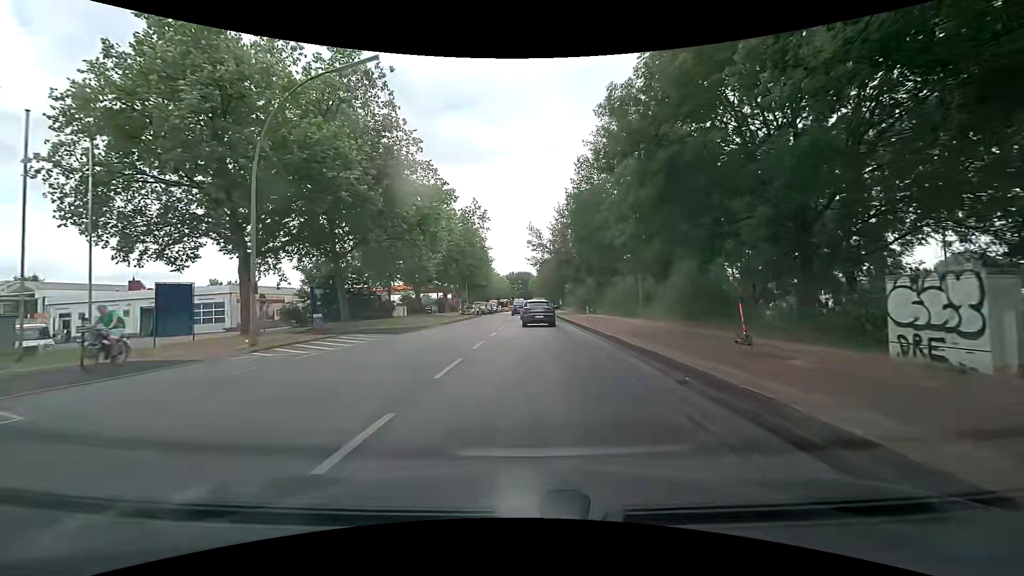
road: secondary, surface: asphalt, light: Day
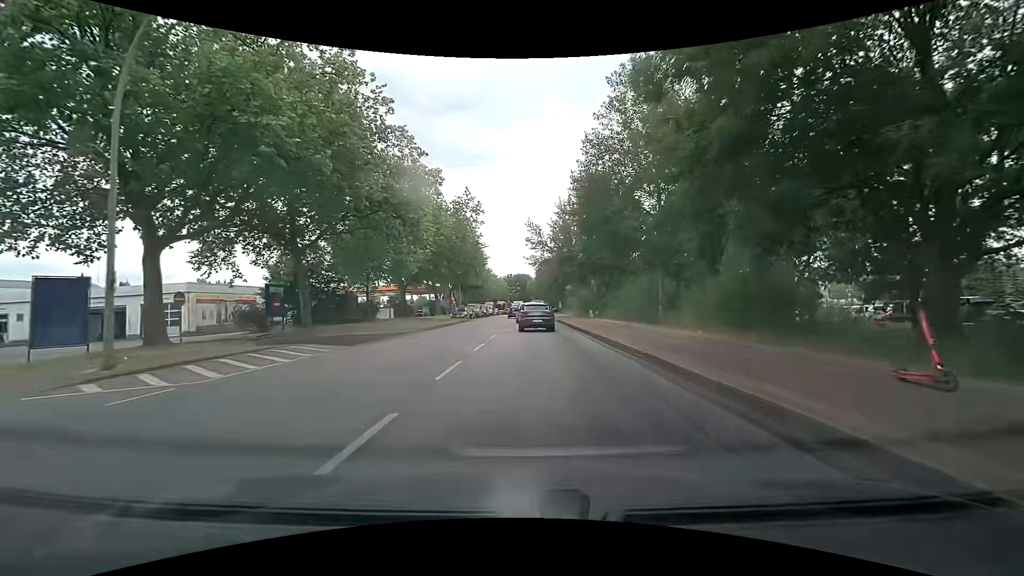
(+0.1, +5.9) m; +1°
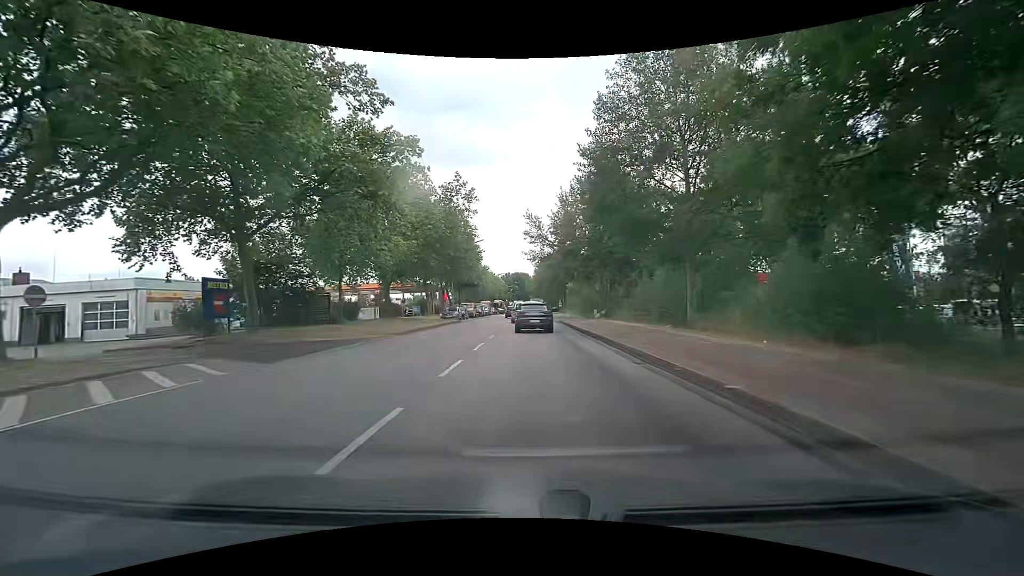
(0.0, +5.6) m; +1°
